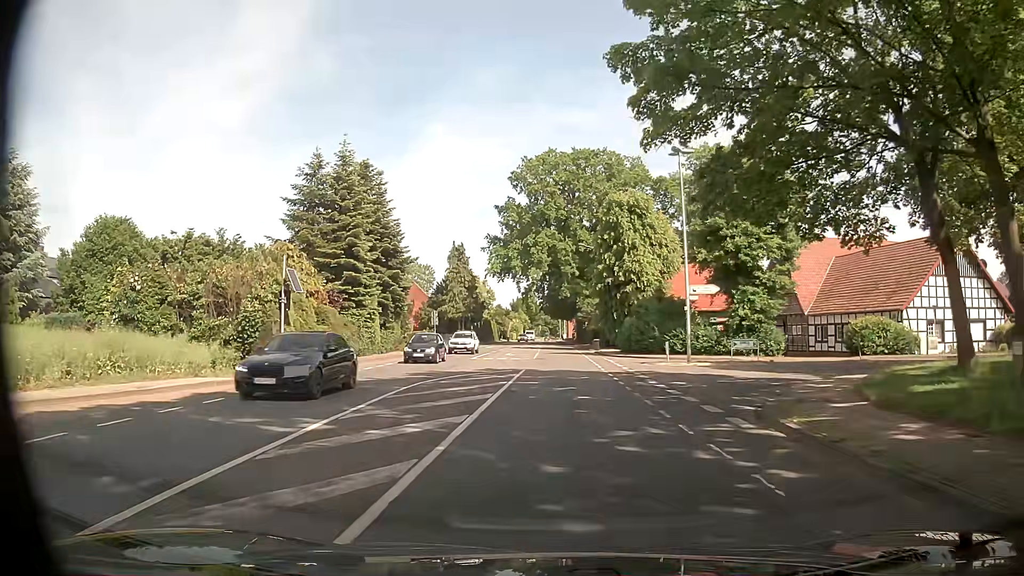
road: secondary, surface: asphalt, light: Day
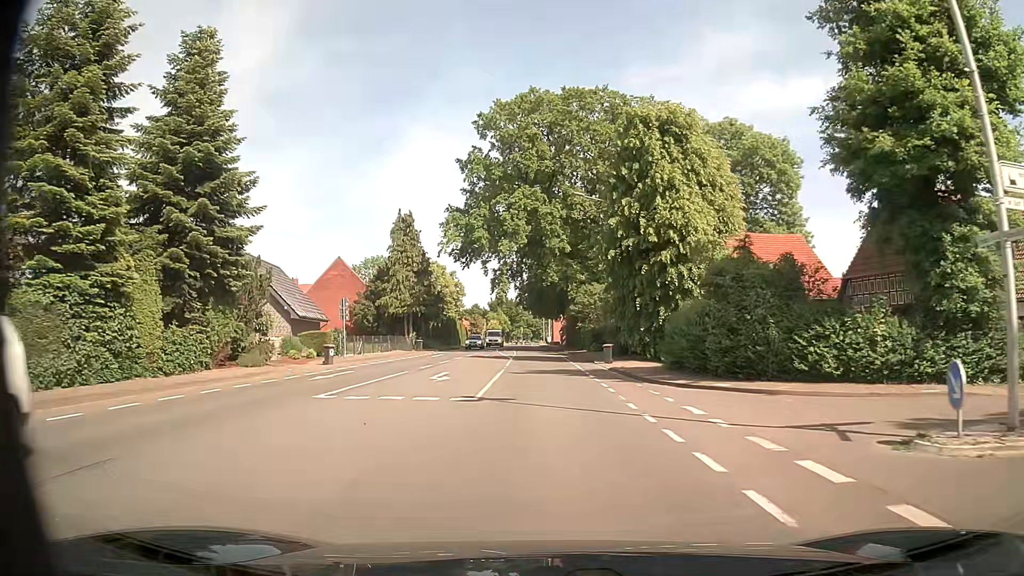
(+0.4, +24.5) m; +2°
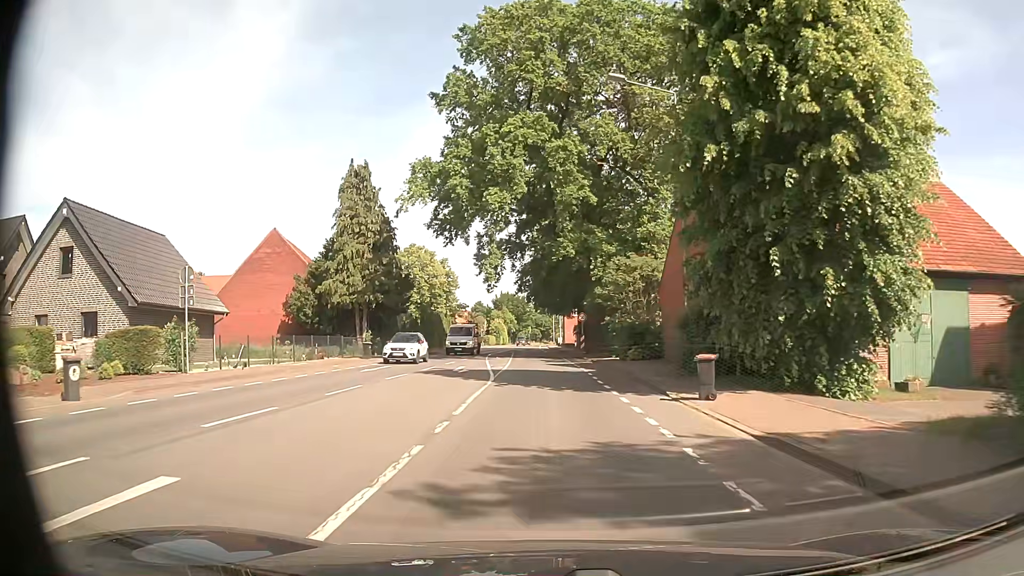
(-0.1, +19.3) m; -1°
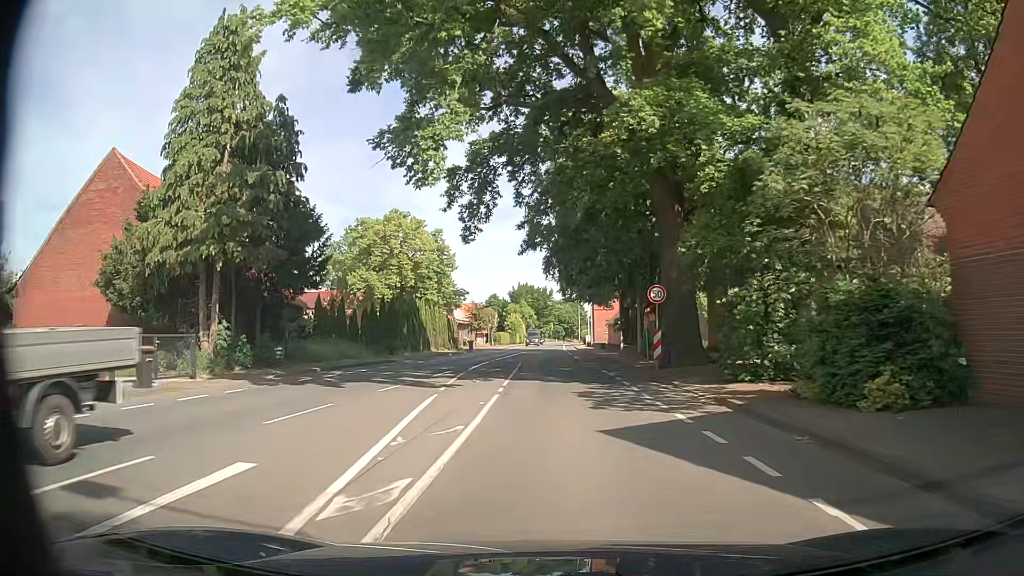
(-0.6, +23.8) m; -3°
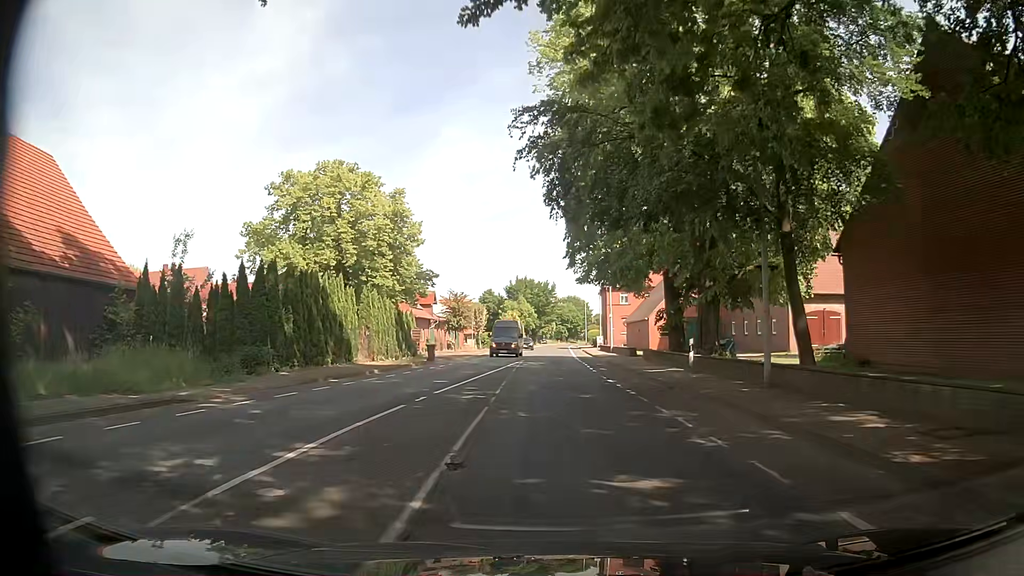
(+0.2, +20.2) m; -1°
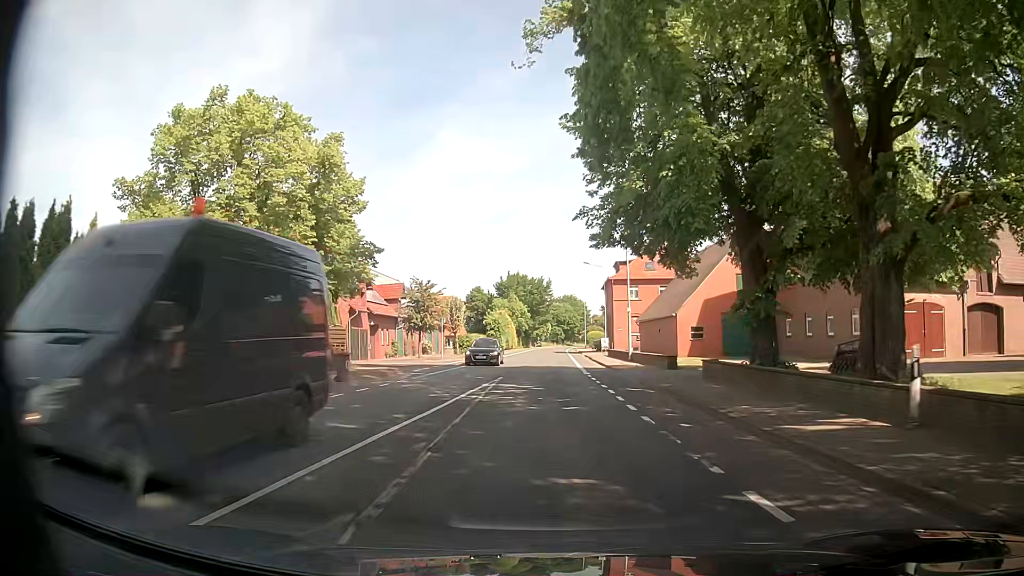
(+0.3, +15.2) m; +1°
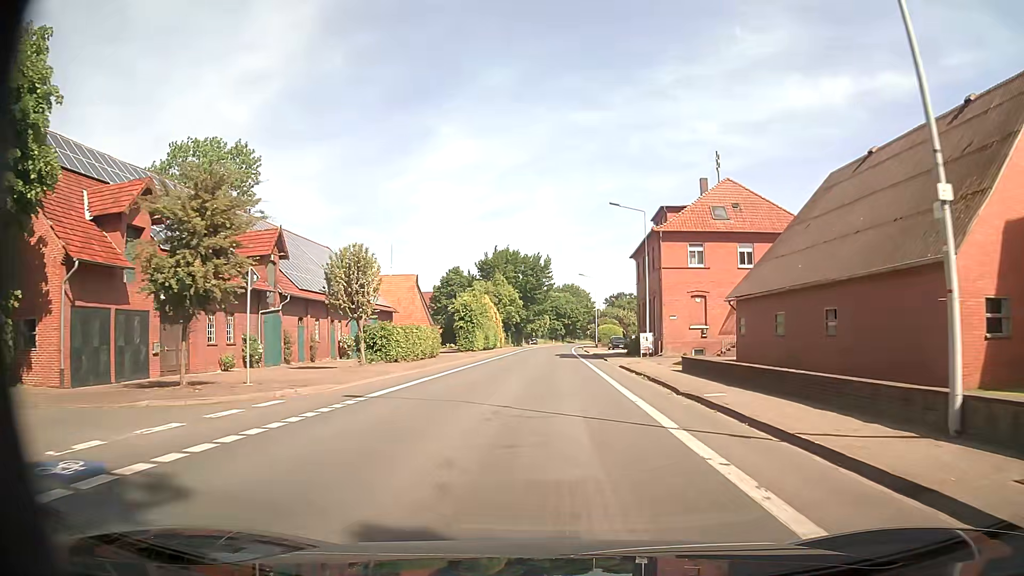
(+0.1, +31.8) m; +1°
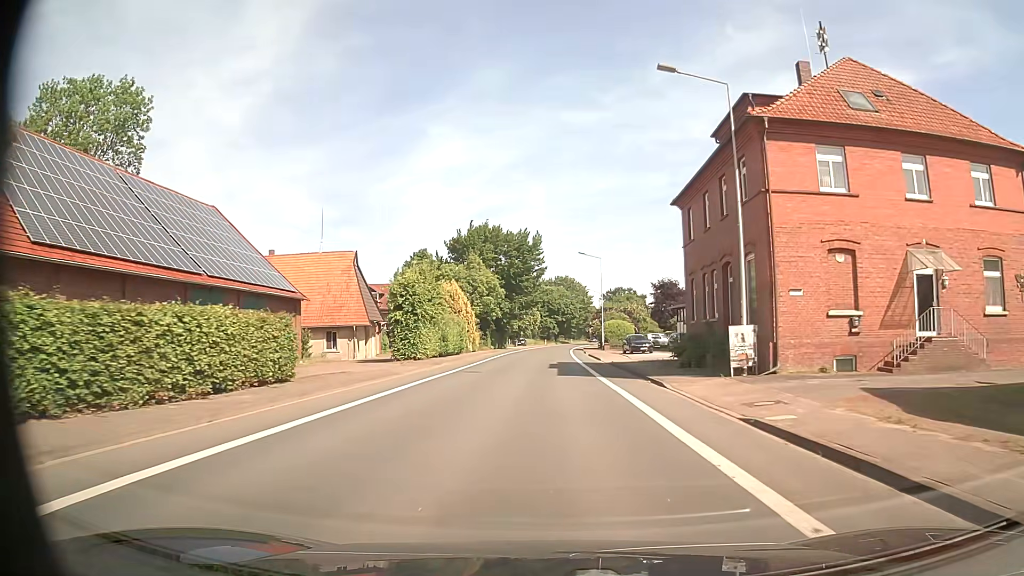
(+0.1, +22.9) m; 0°
(0, +10) (0, +20) (0, +30) (0, +40) (+1, +50) (+1, +60) (+1, +70) (+2, +80) (+2, +90) (+3, +100) m
